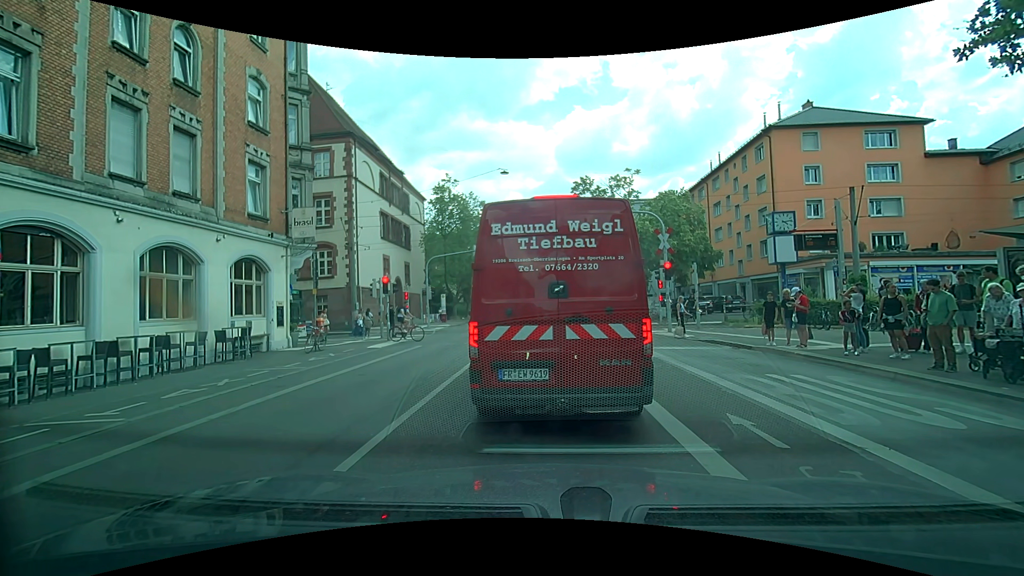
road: secondary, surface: asphalt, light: Day
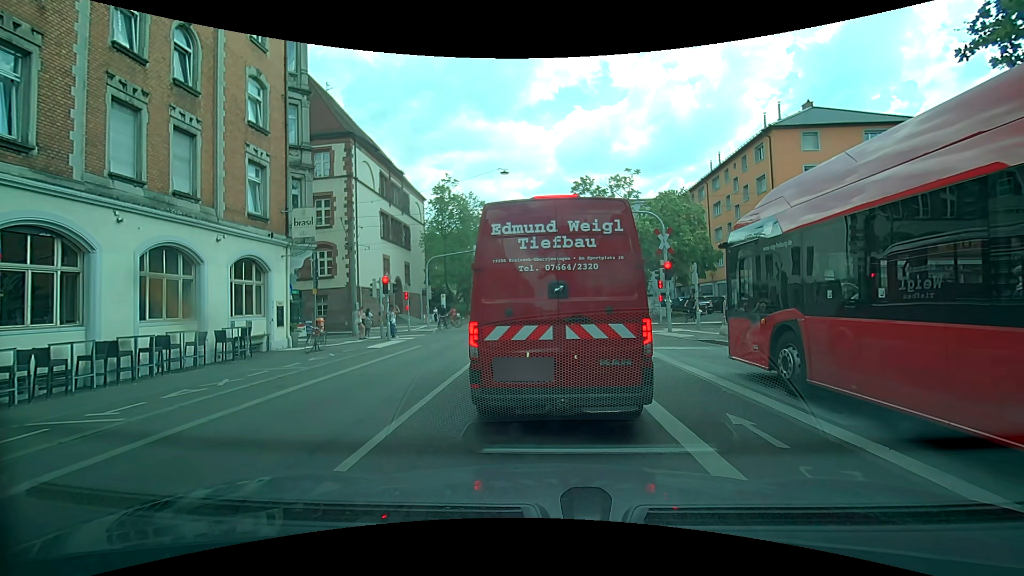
(0.0, 0.0) m; 0°
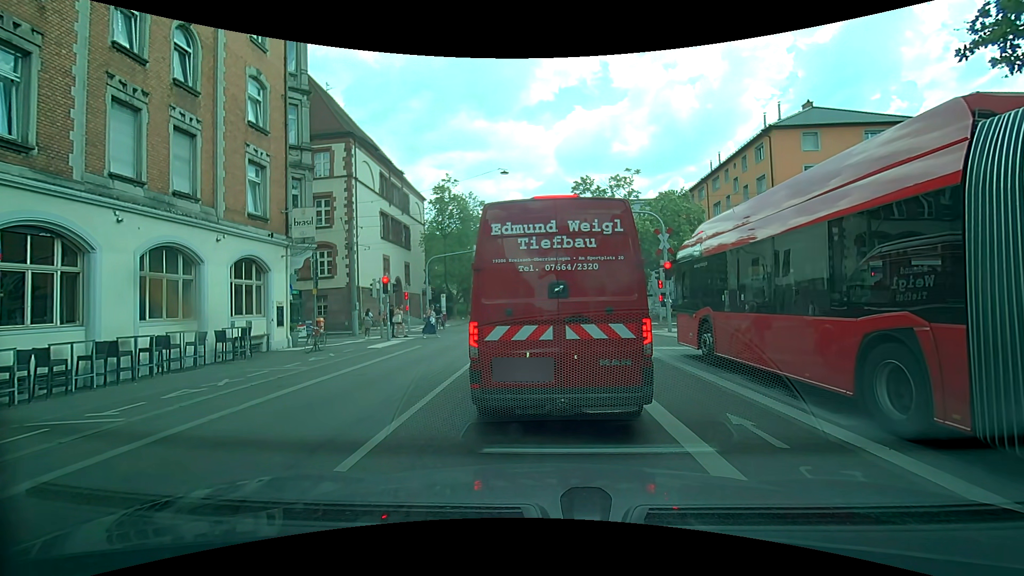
(0.0, 0.0) m; 0°
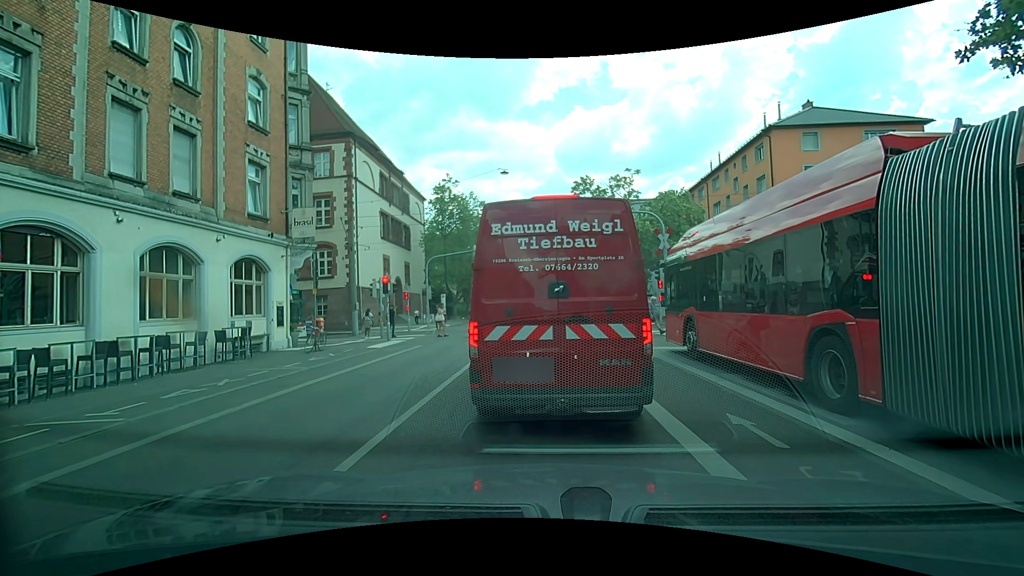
(0.0, 0.0) m; 0°
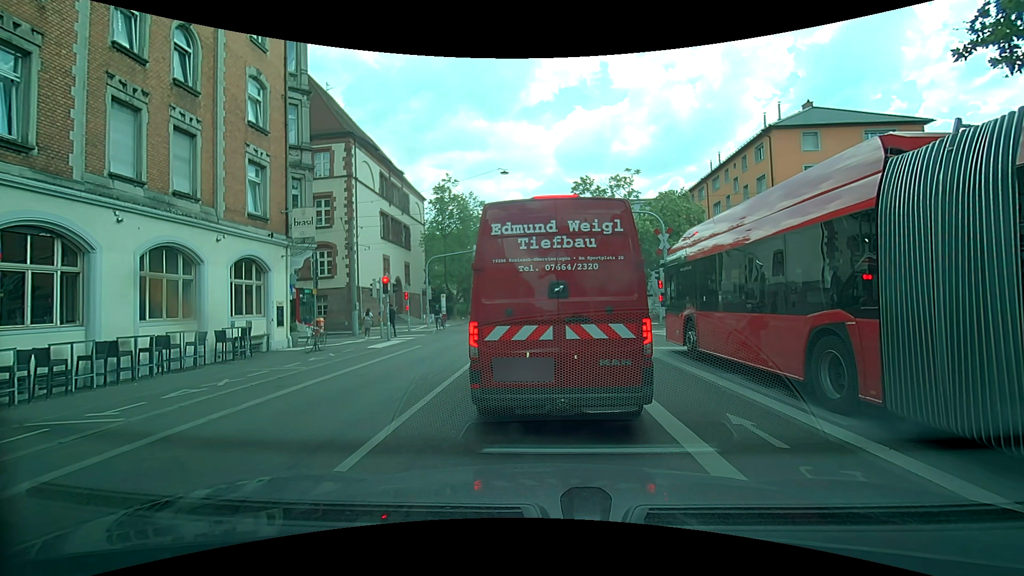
(0.0, 0.0) m; 0°
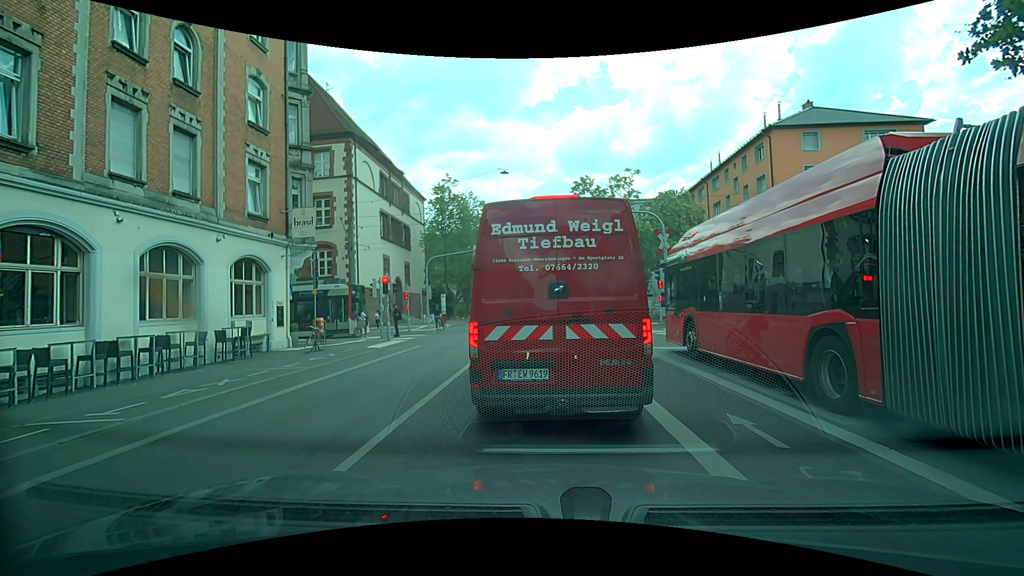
(0.0, 0.0) m; 0°
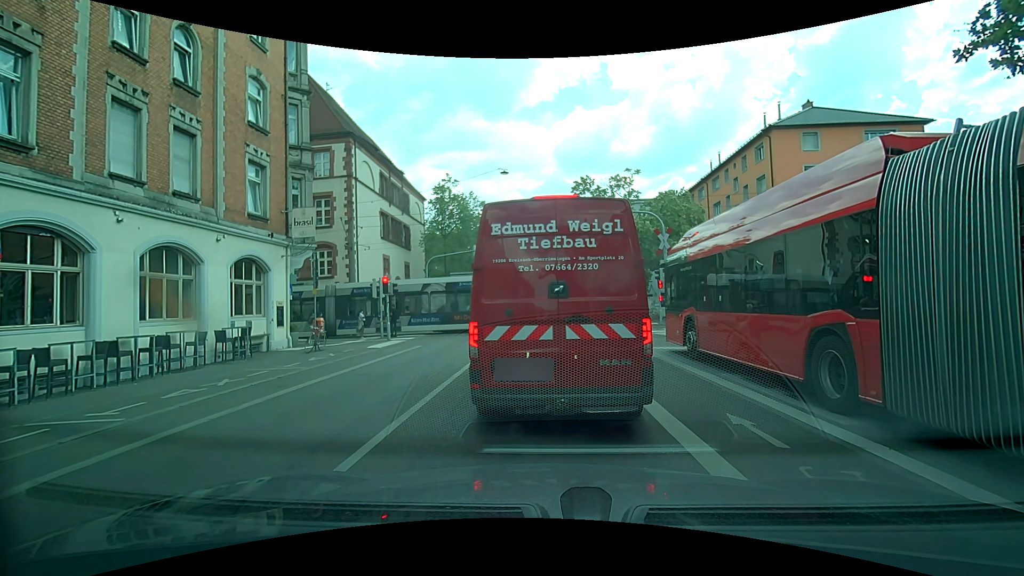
(0.0, 0.0) m; 0°
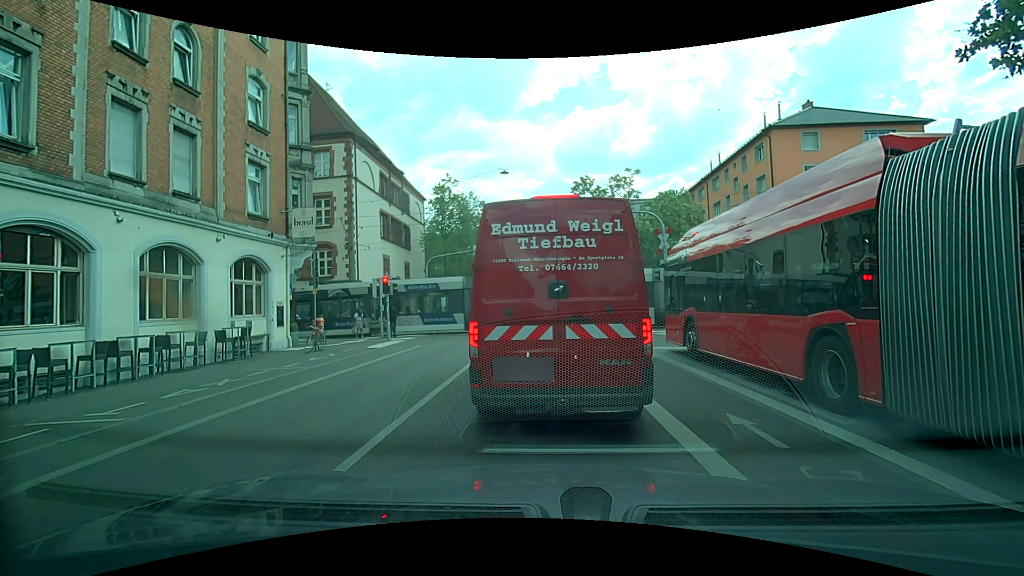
(0.0, 0.0) m; 0°
(+1, +10) (+1, +20) (+2, +30) (+3, +40) (+4, +50) (+5, +60) (+5, +70) (+6, +80) (+6, +90) (+7, +100) m
